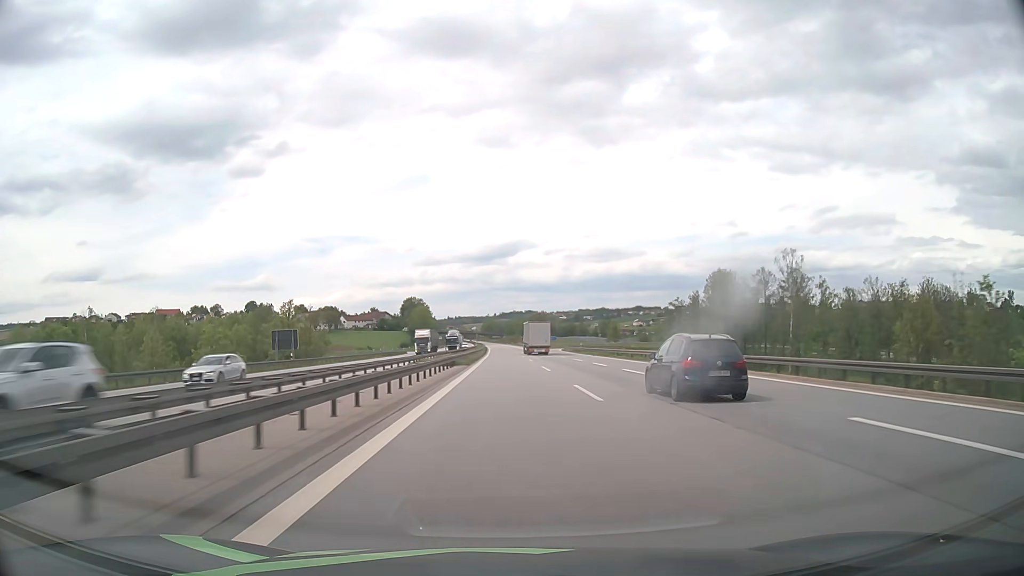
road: motorway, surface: asphalt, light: Day
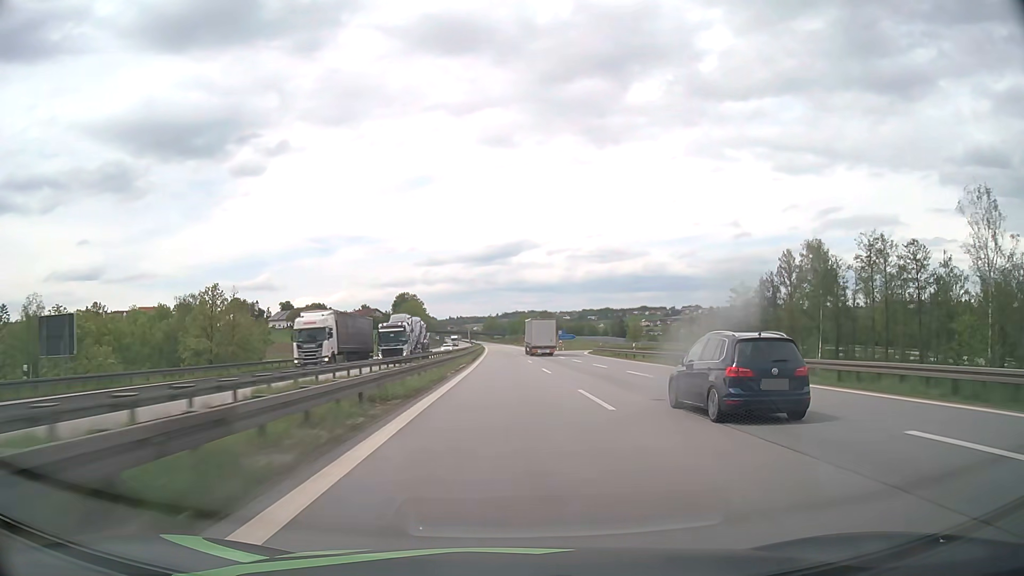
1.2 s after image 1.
(-0.1, +38.0) m; 0°
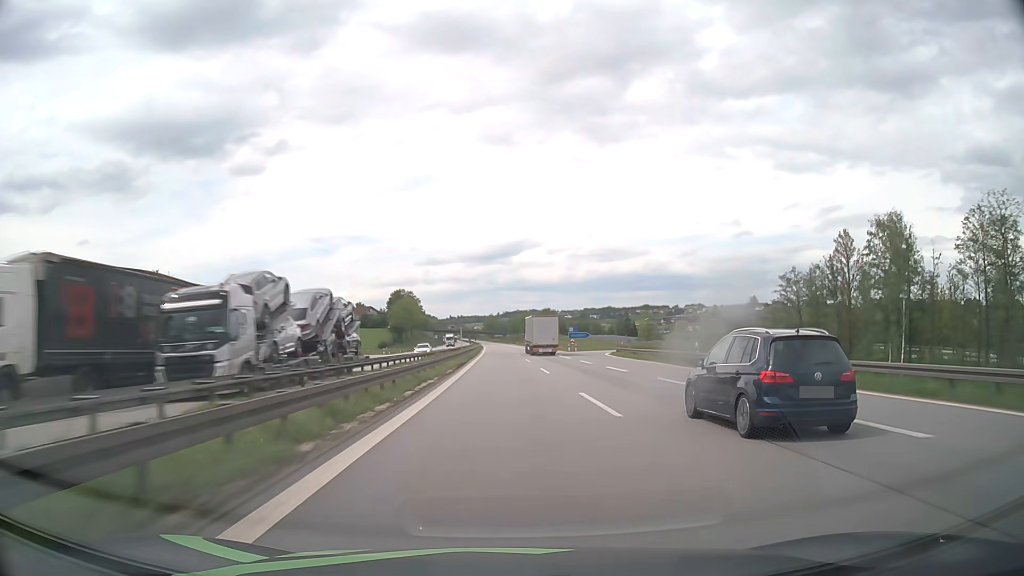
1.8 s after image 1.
(0.0, +19.0) m; 0°
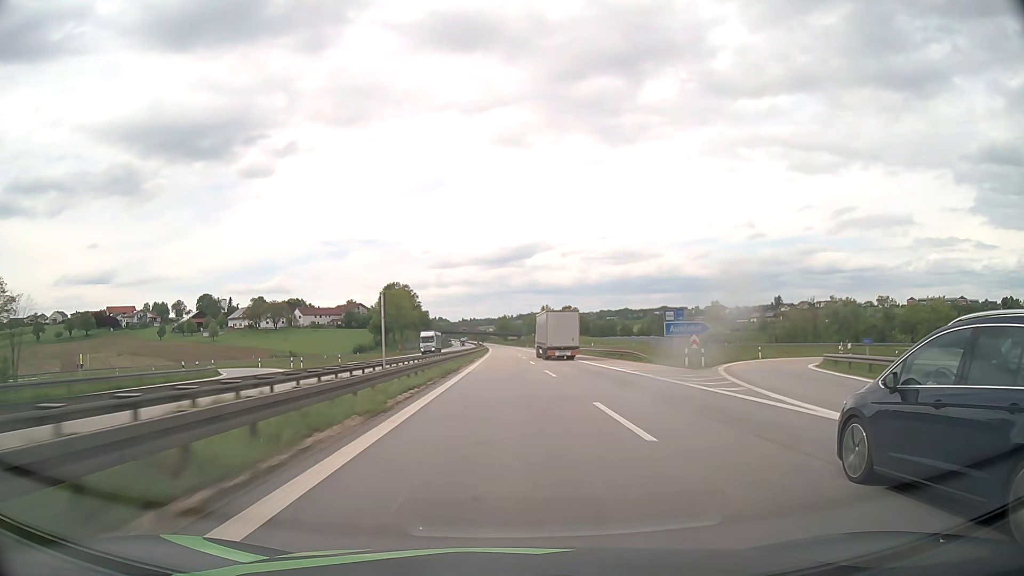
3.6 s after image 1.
(-0.5, +57.1) m; -1°
